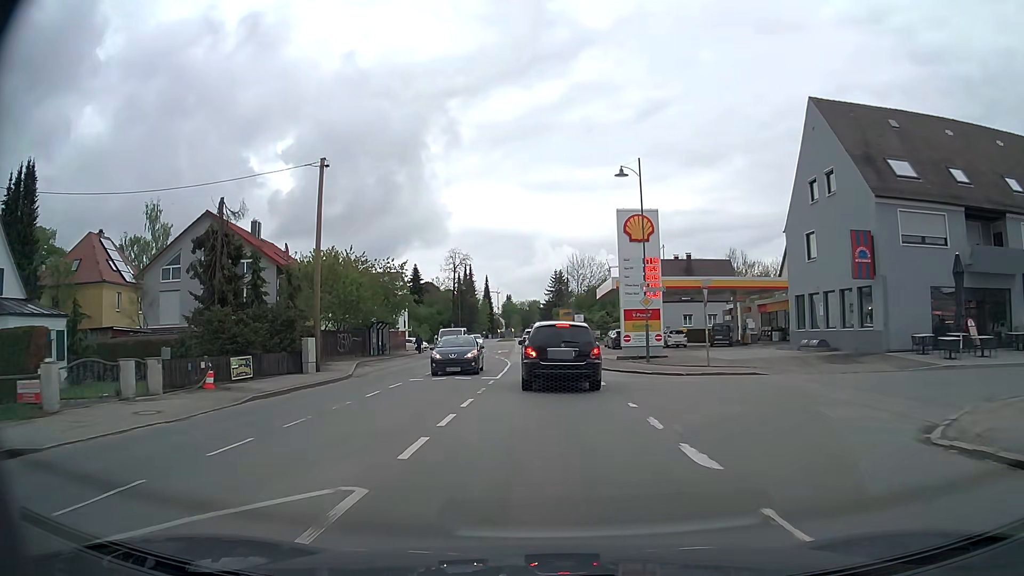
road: secondary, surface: asphalt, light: Day
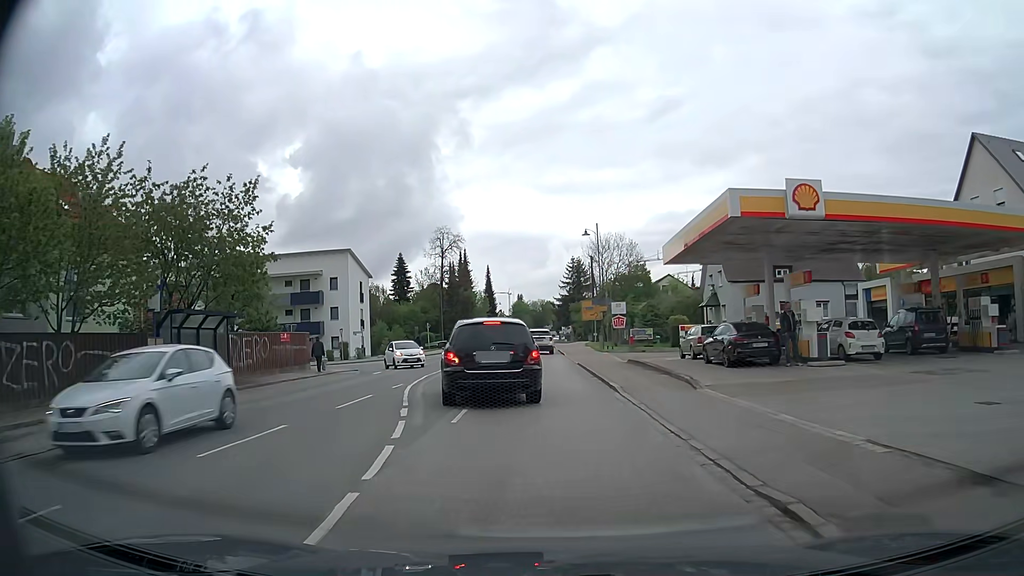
(-0.5, +30.1) m; -2°
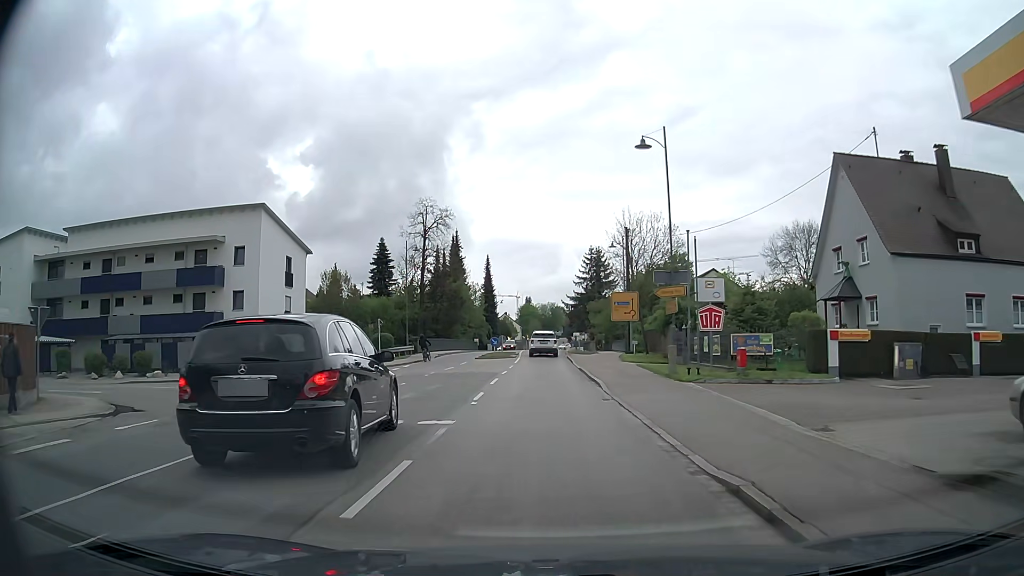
(-0.1, +23.8) m; -1°
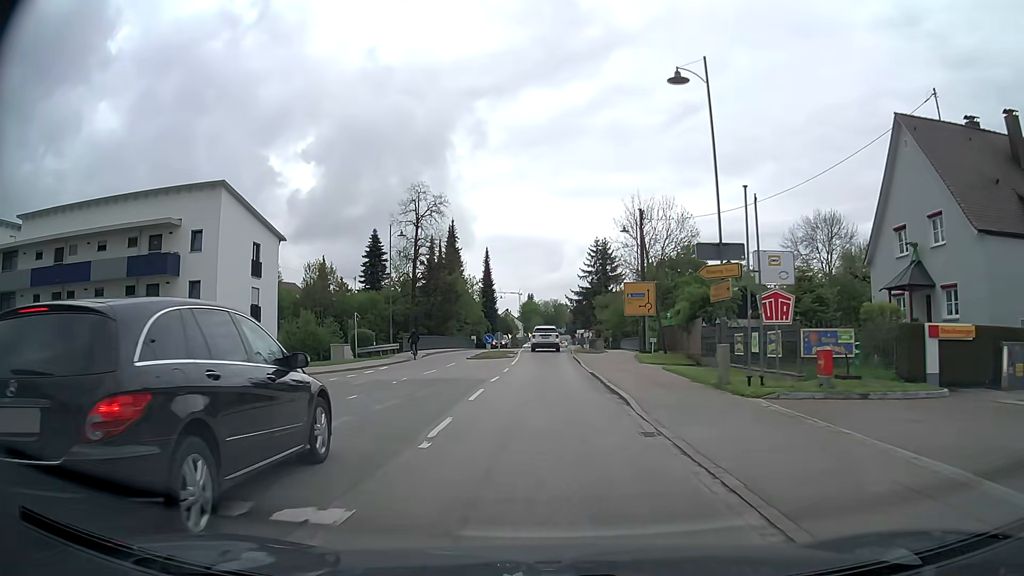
(0.0, +6.4) m; 0°
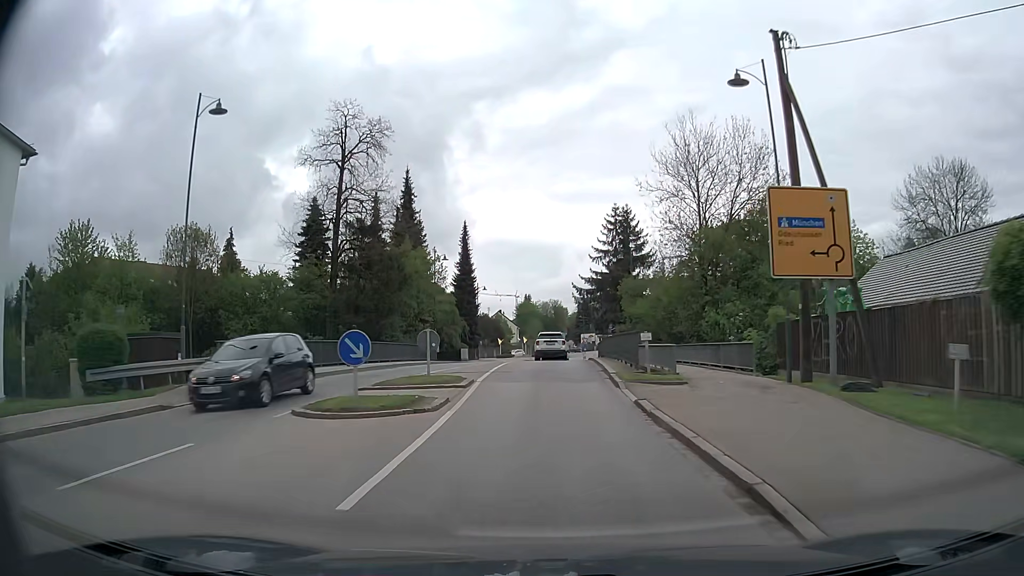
(0.0, +27.9) m; 0°
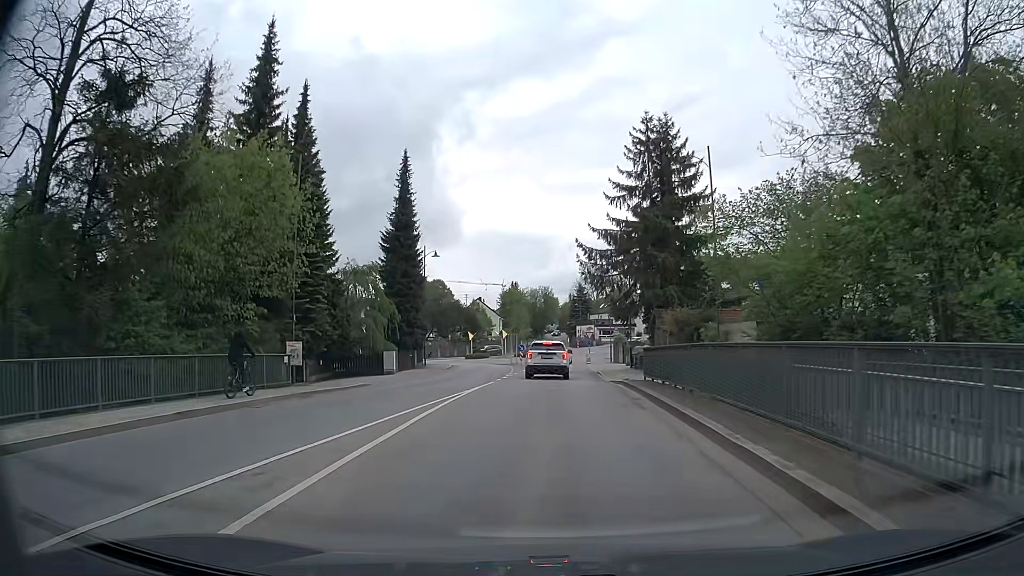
(+0.4, +28.5) m; +1°
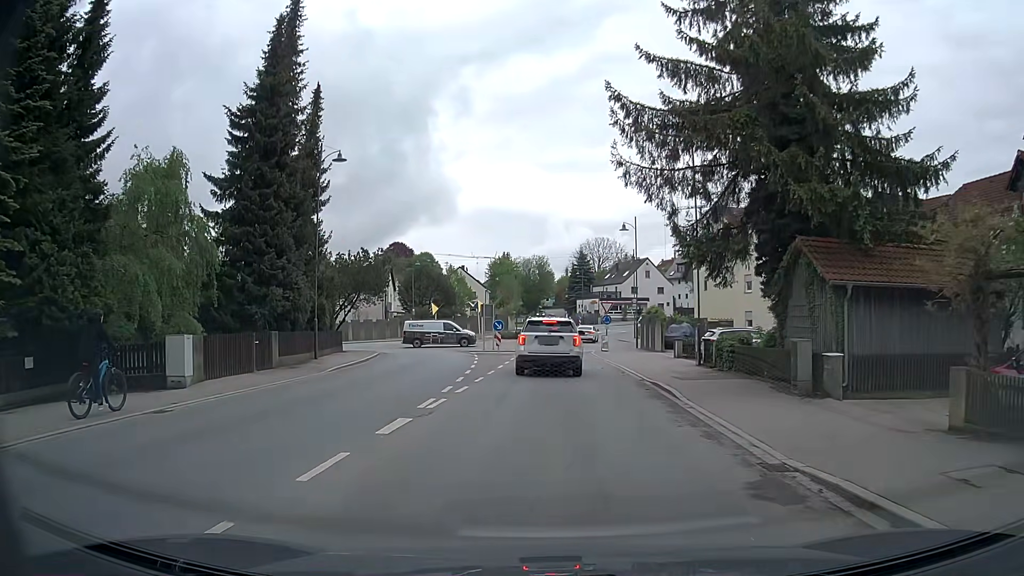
(+0.1, +22.5) m; 0°
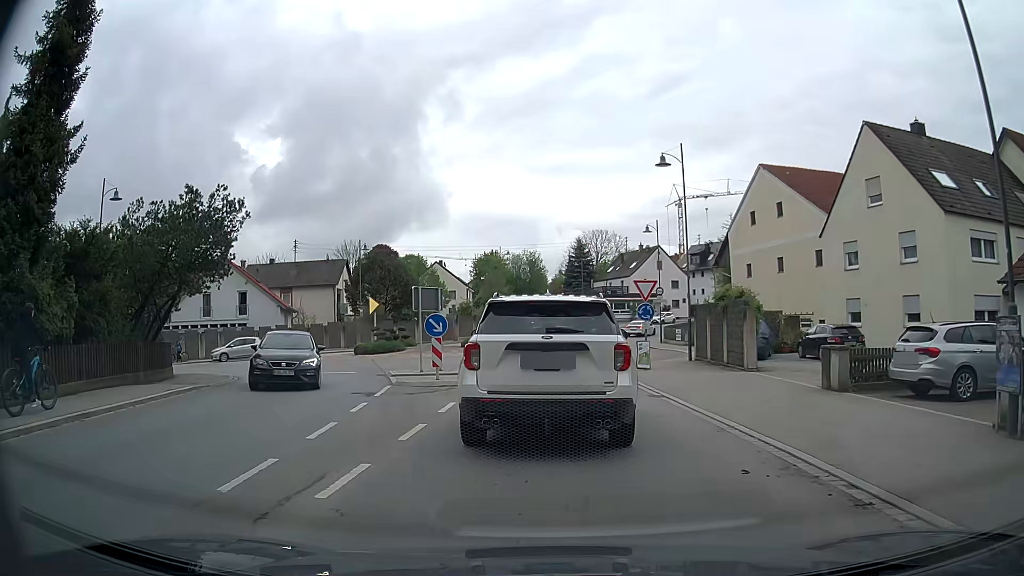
(+0.2, +18.1) m; +1°
